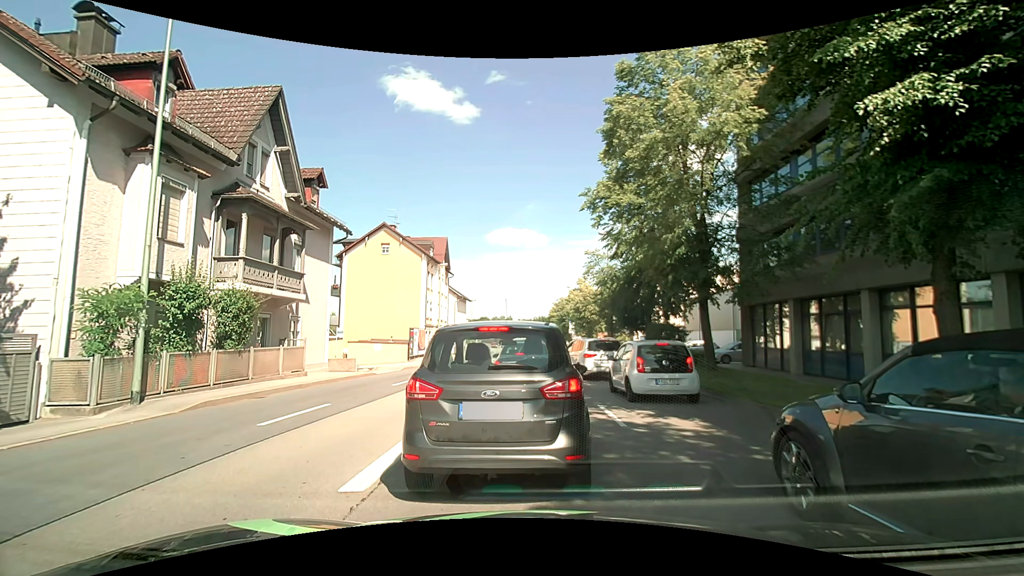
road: primary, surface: asphalt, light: Day
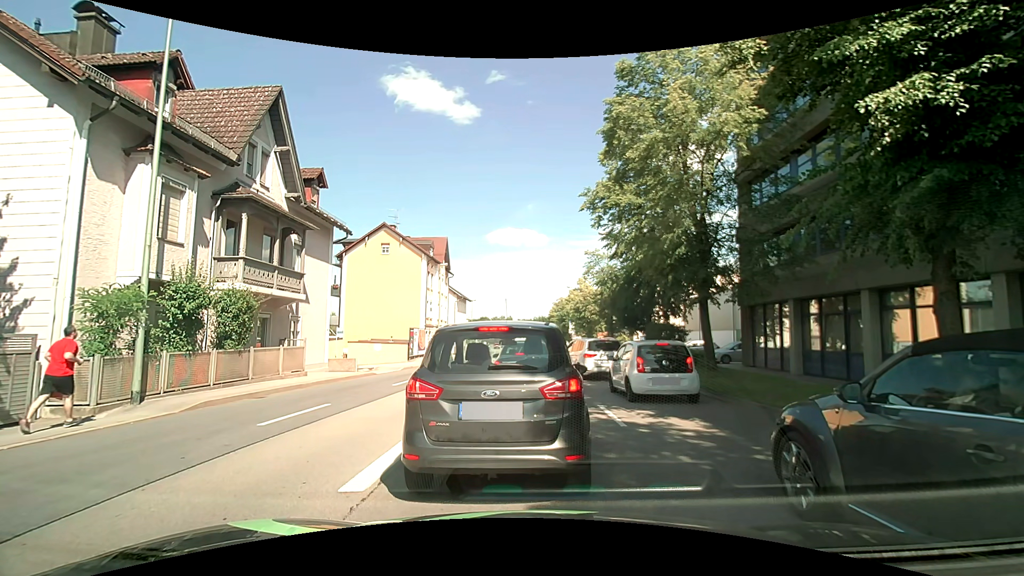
(0.0, 0.0) m; 0°
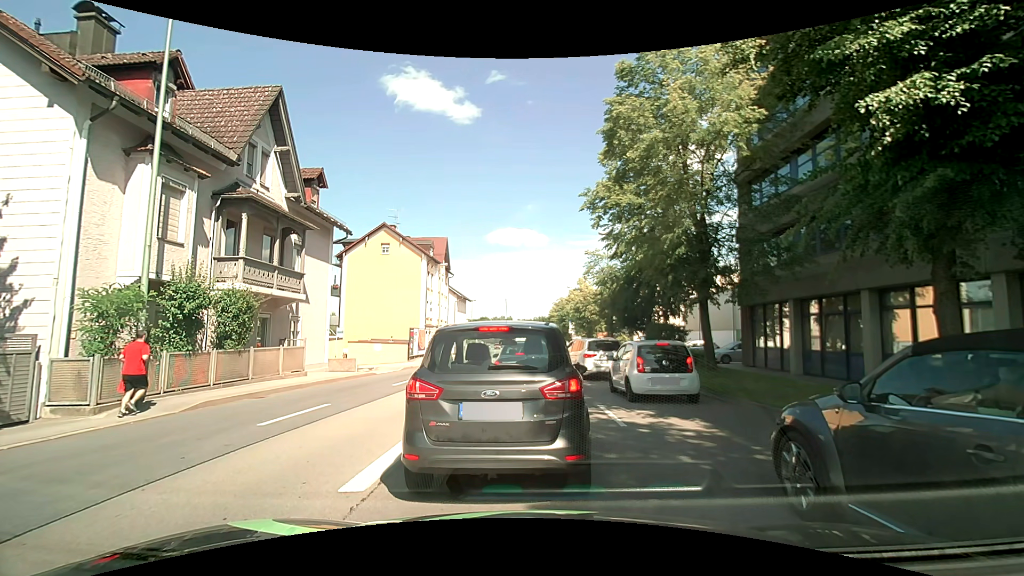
(0.0, 0.0) m; 0°
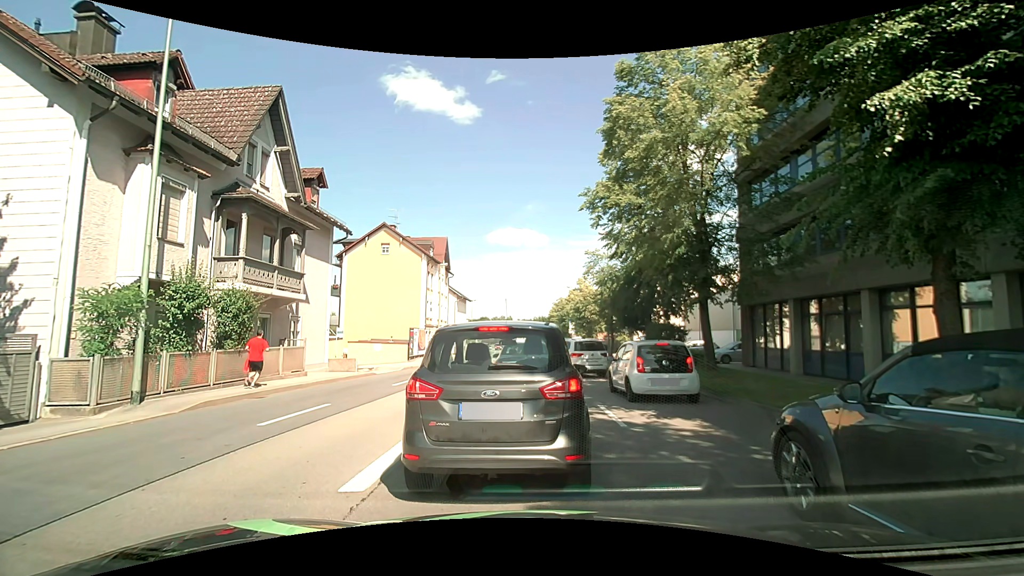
(0.0, 0.0) m; 0°
